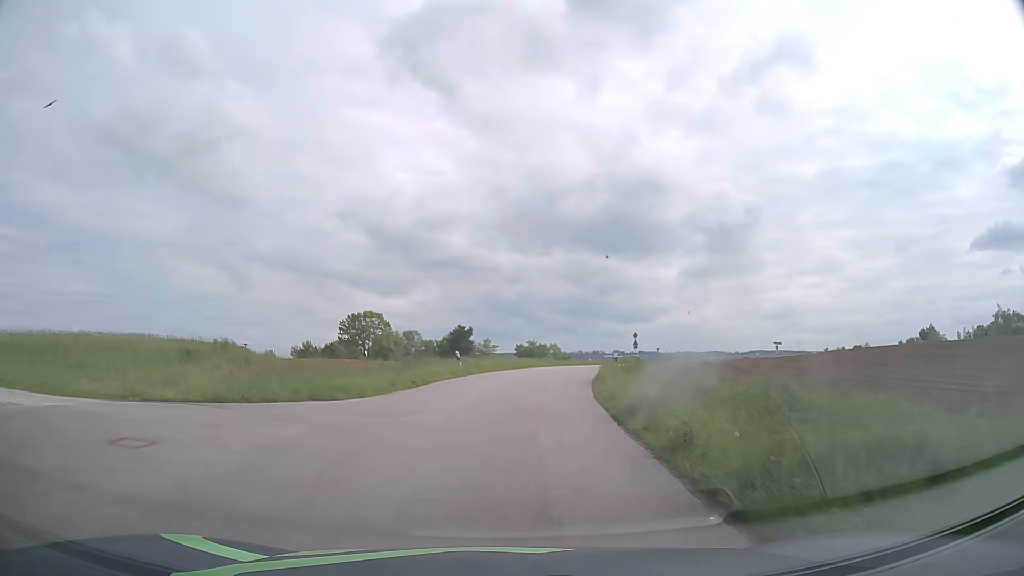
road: tertiary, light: Day
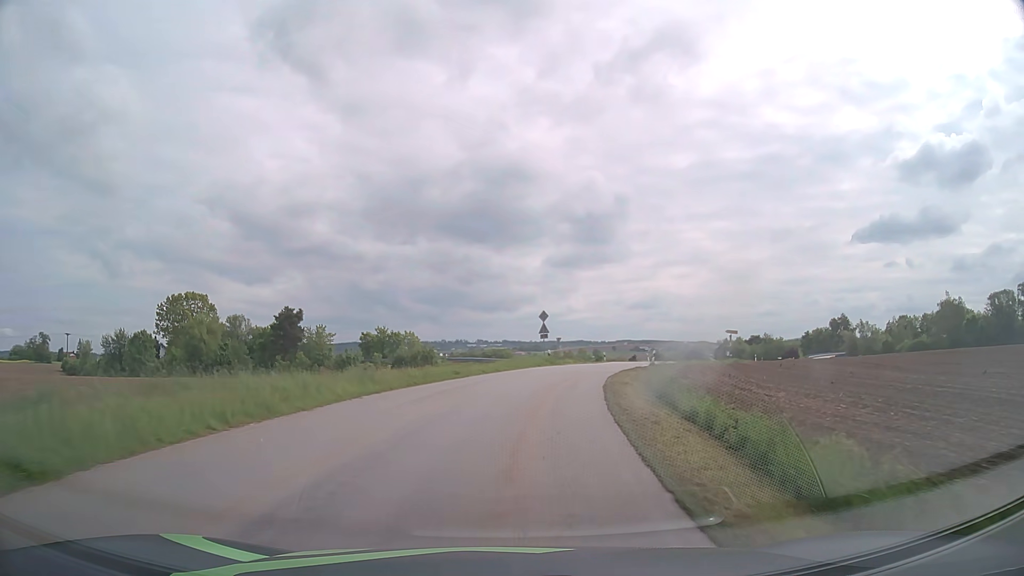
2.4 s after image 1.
(+3.2, +33.7) m; +12°
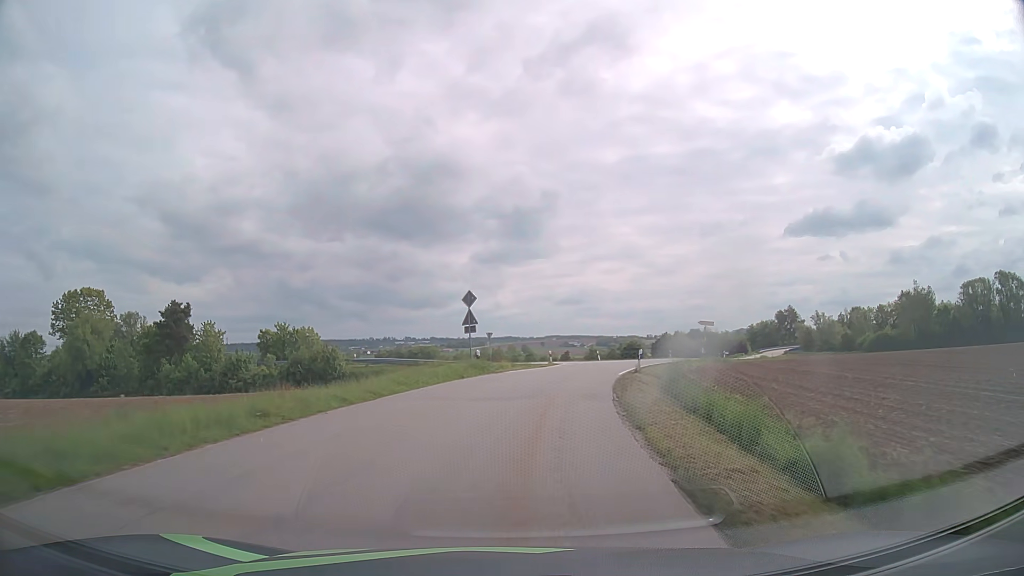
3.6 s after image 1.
(+0.8, +15.8) m; +6°
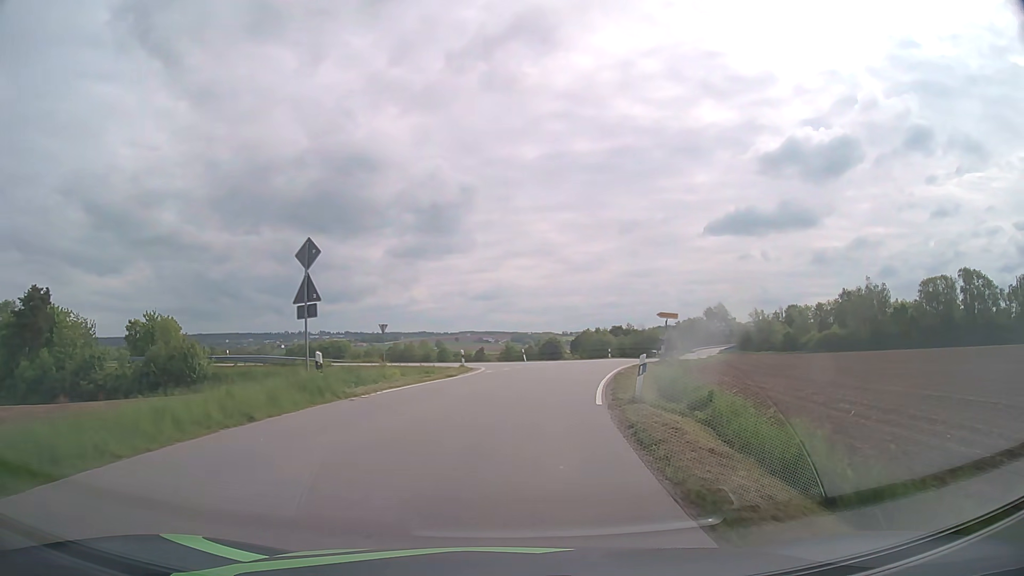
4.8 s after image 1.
(+0.8, +14.7) m; +7°
(0, +10) (+2, +20) (+3, +30) (+4, +40) (+1, +49) (-8, +54) (-17, +57) (-27, +60) (-37, +62) (-46, +64) m
